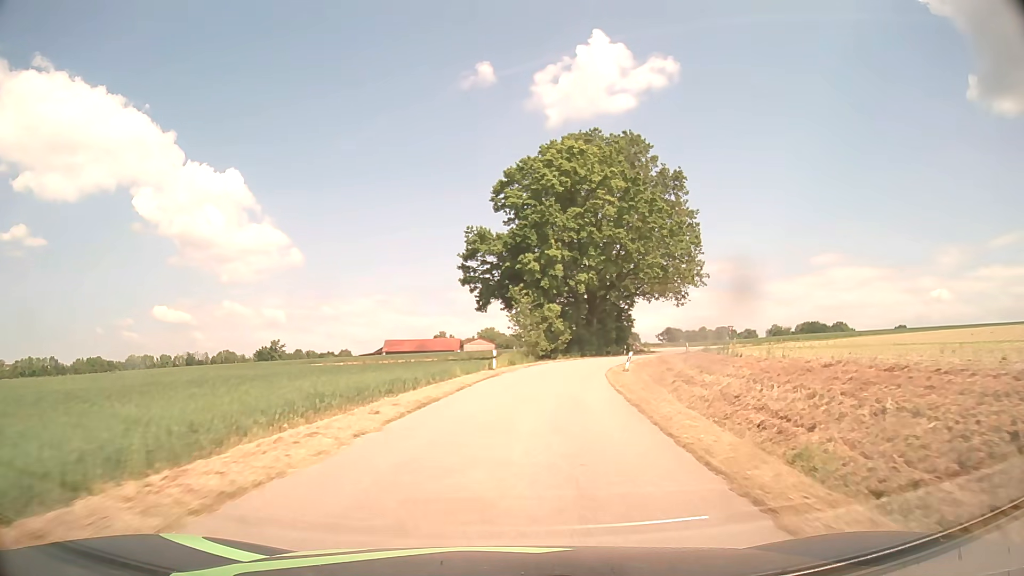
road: unclassified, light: Day
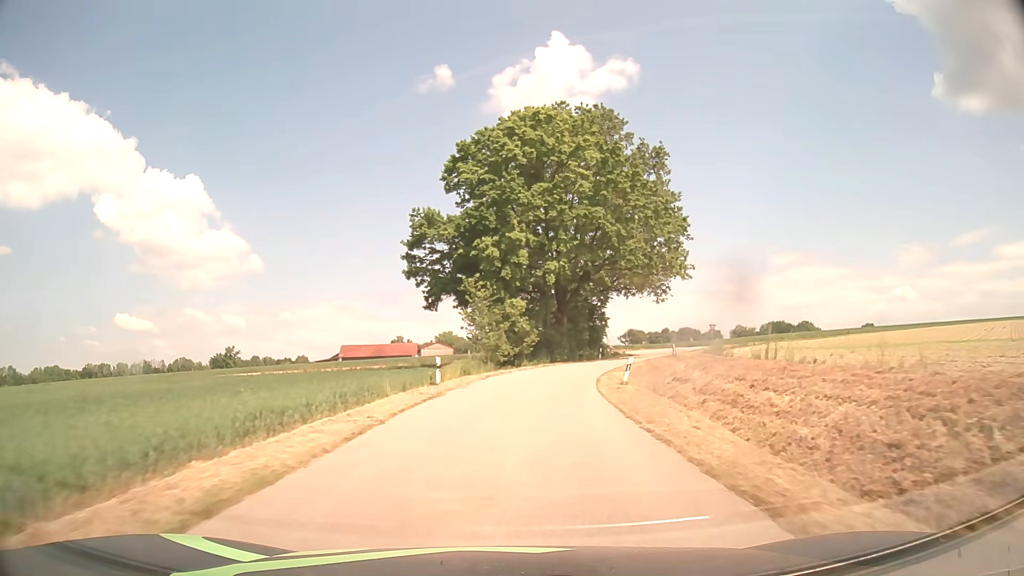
(+0.3, +9.0) m; +4°
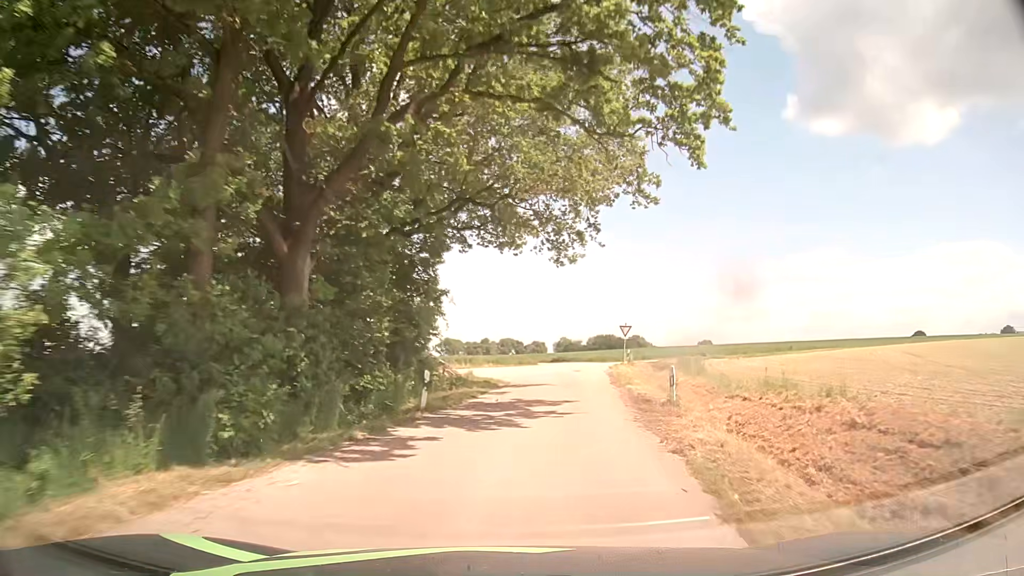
(+4.3, +35.9) m; +15°
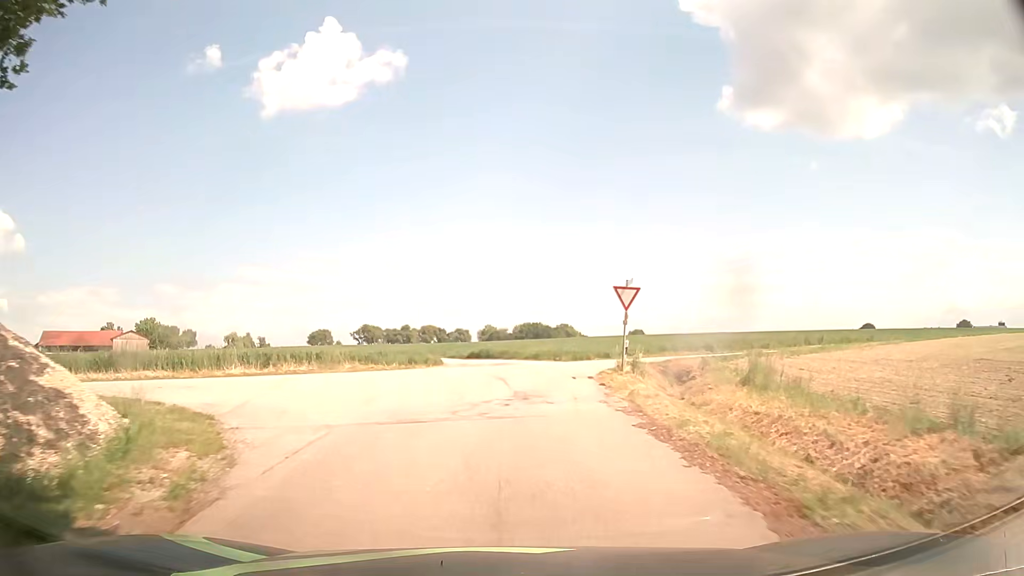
(+2.1, +23.7) m; +7°
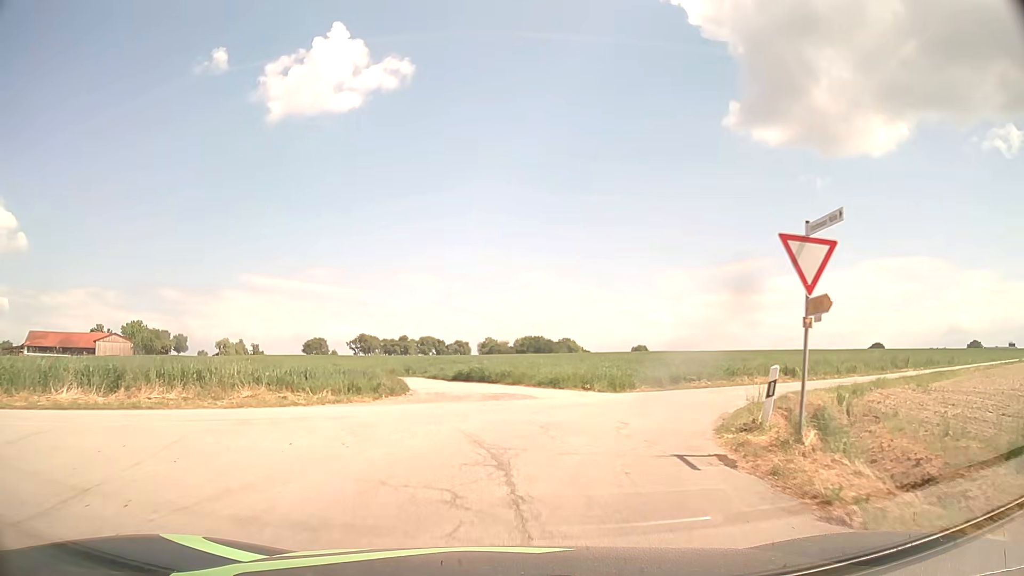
(0.0, +11.7) m; +1°
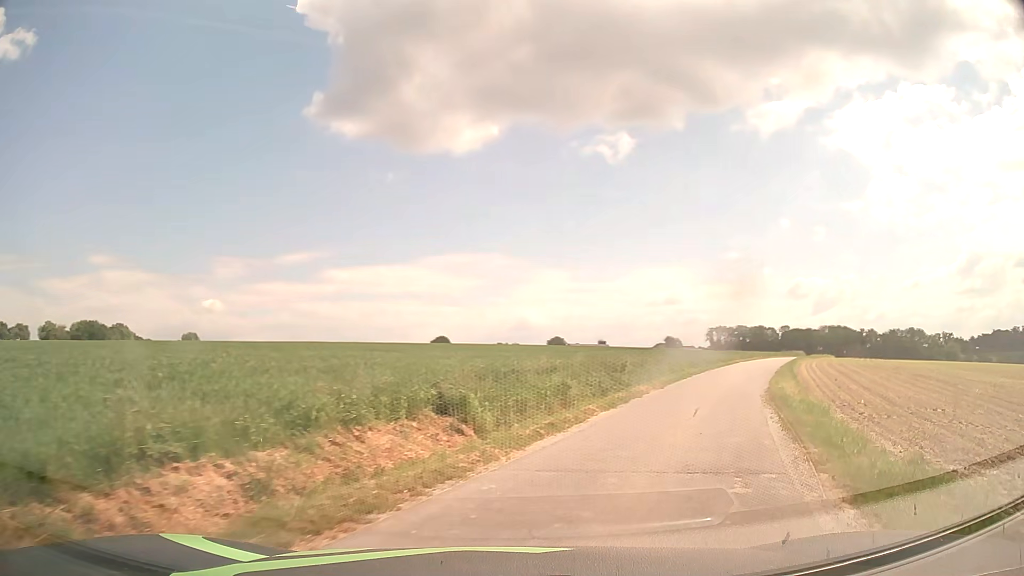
(+4.5, +18.3) m; +36°
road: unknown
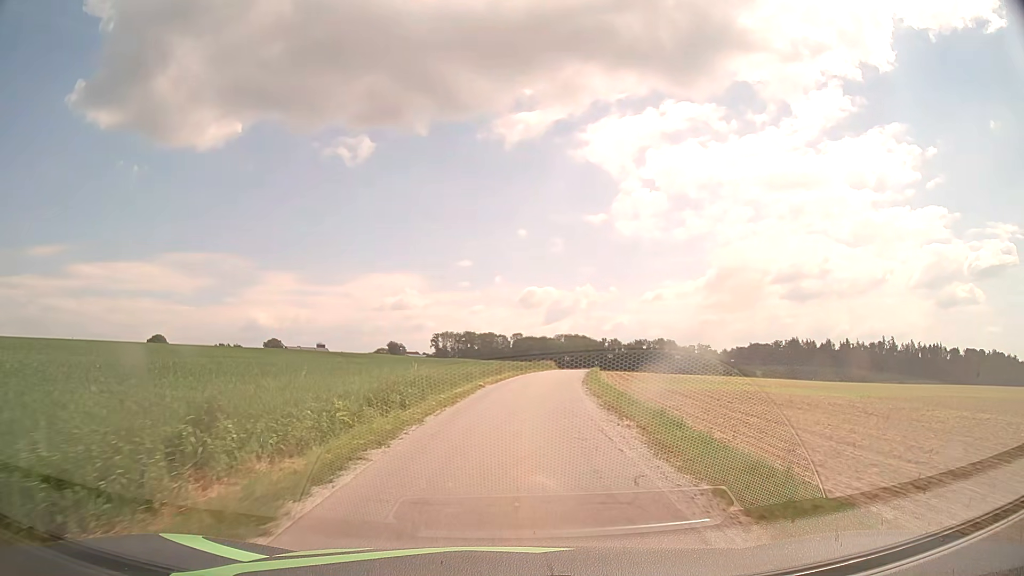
(+7.7, +23.6) m; +25°
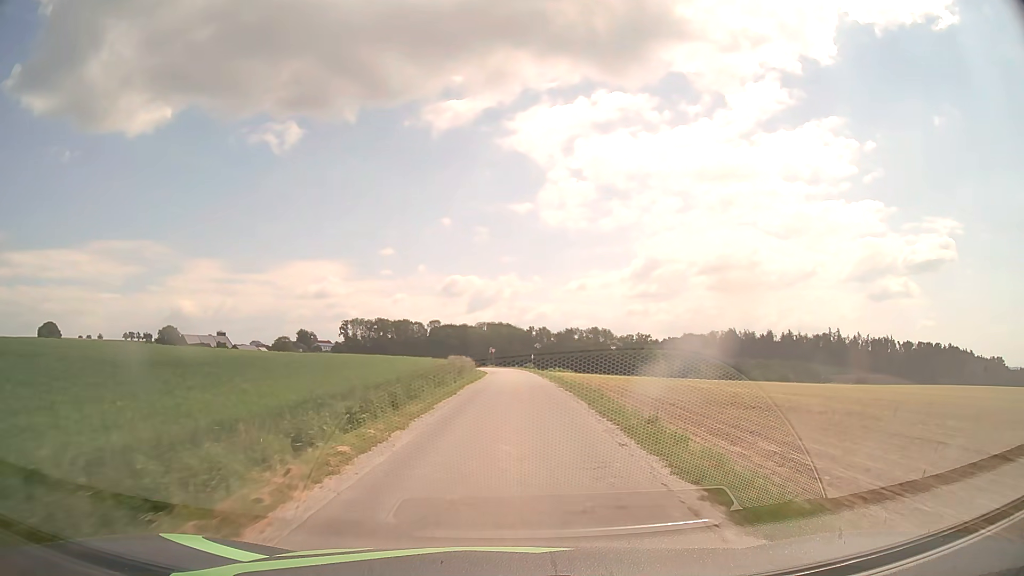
(+3.1, +43.4) m; +6°
(0, +10) (0, +20) (0, +30) (+1, +40) (+1, +50) (+1, +60) (0, +70) (-1, +80) (-2, +90) (-4, +100) m
